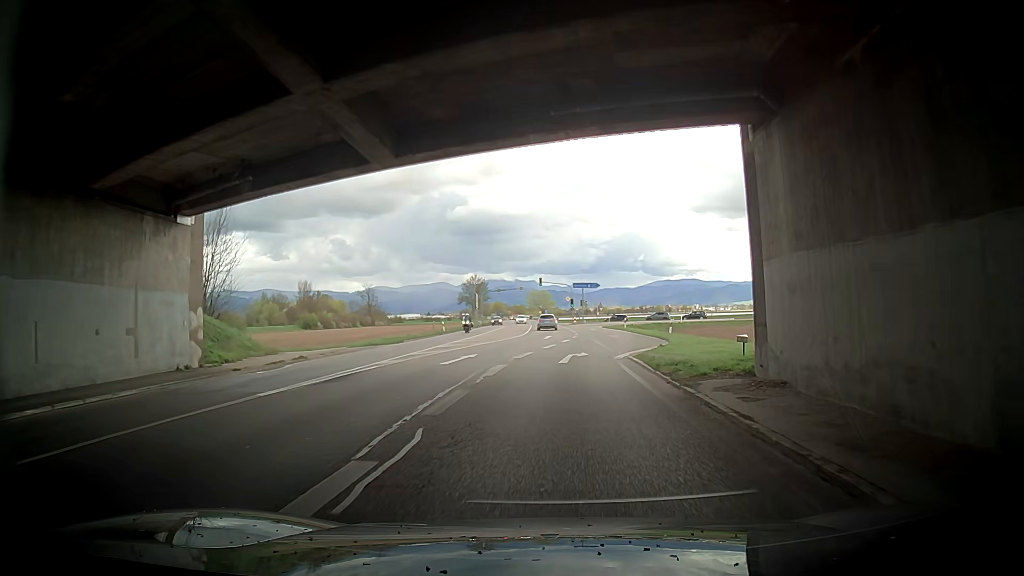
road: primary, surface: asphalt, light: Day
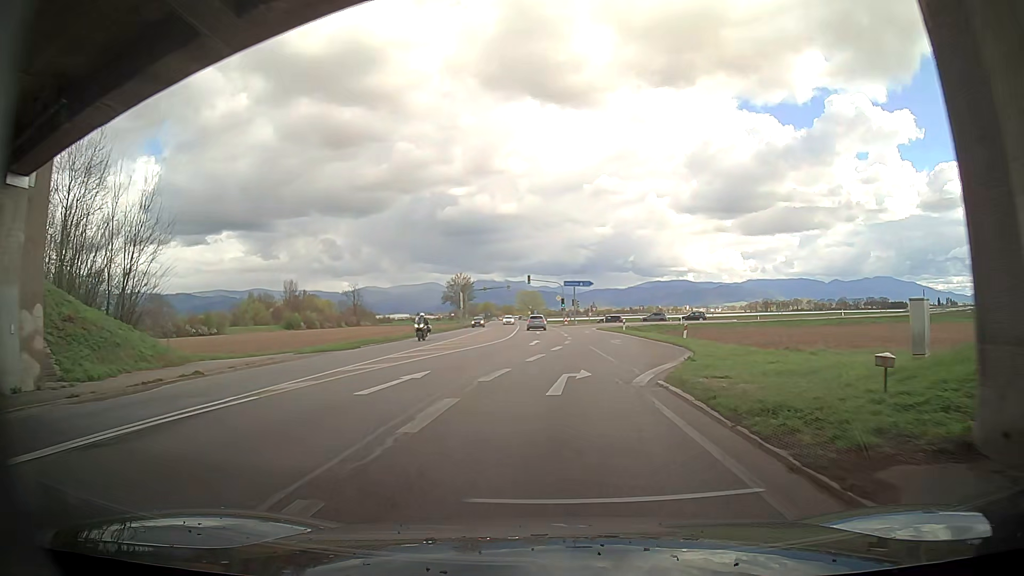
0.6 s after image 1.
(+0.1, +7.3) m; +2°
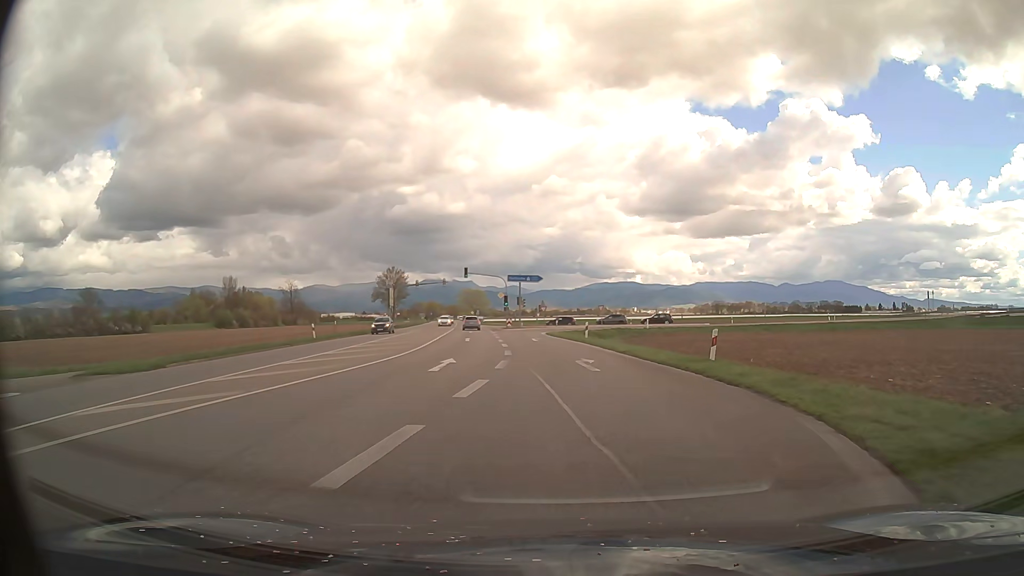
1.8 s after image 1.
(+0.5, +14.4) m; +5°
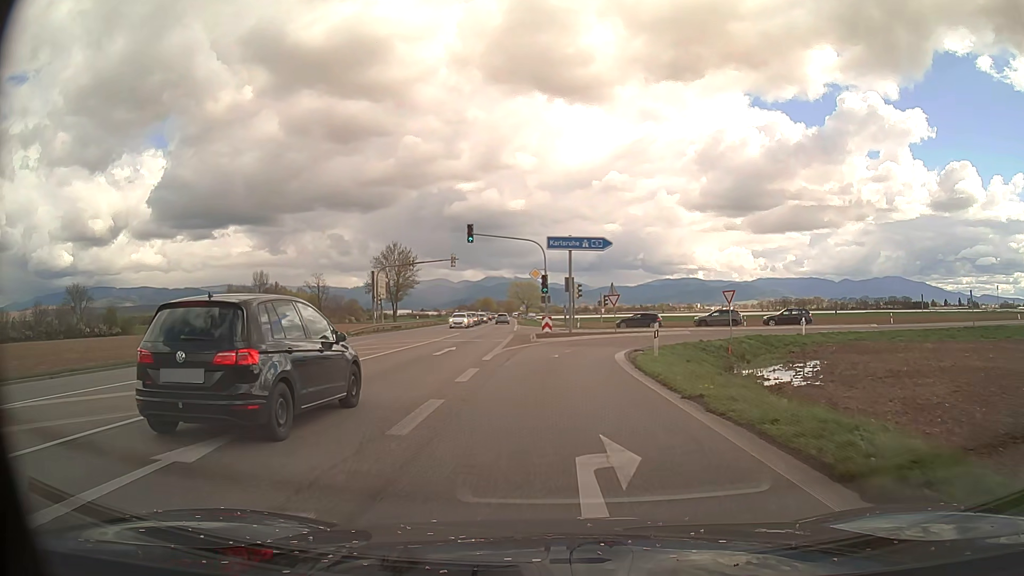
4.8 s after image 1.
(-0.7, +33.8) m; -5°
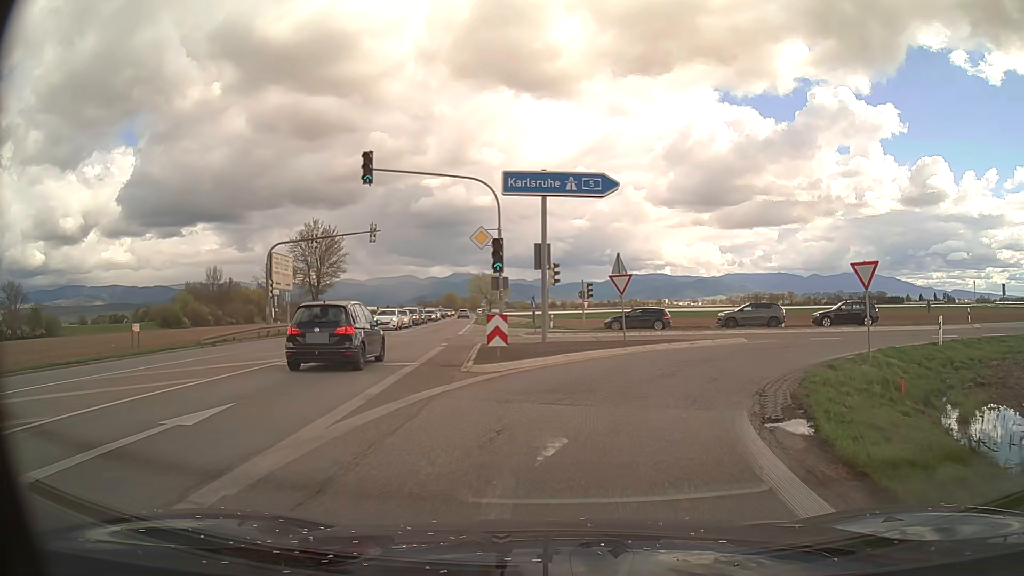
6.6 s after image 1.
(+0.1, +17.7) m; +3°
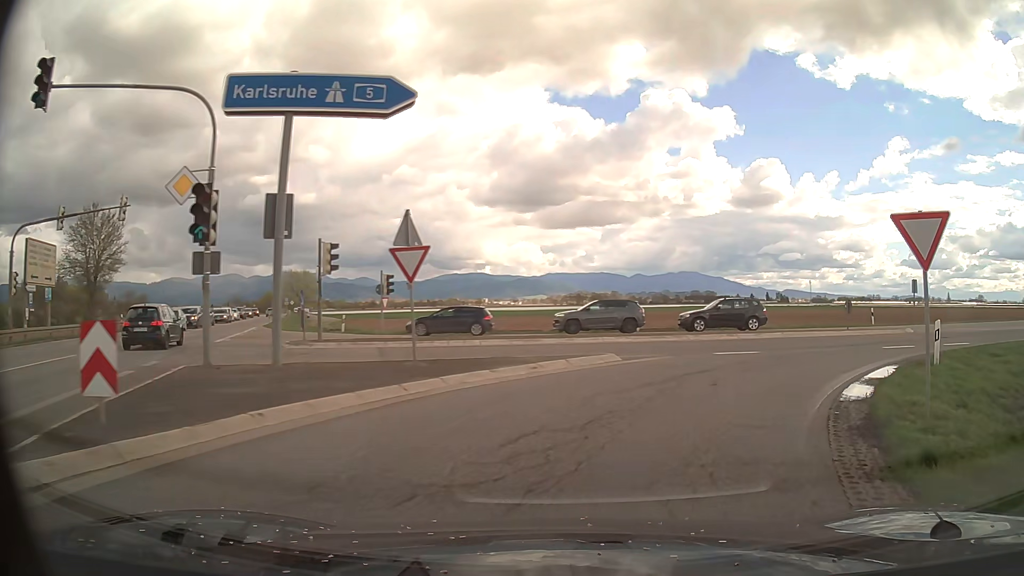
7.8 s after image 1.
(+1.1, +9.6) m; +15°
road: motorway_link
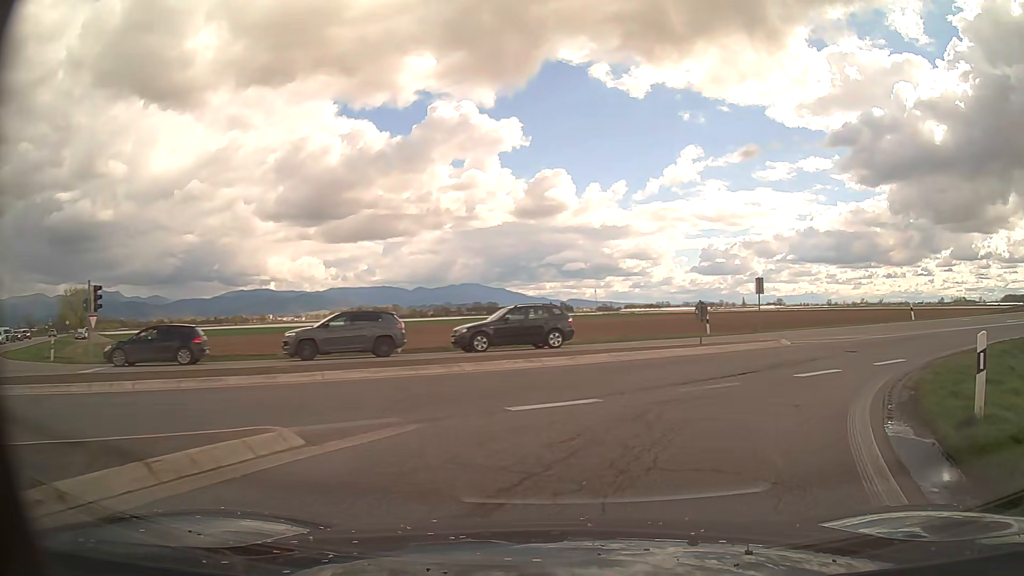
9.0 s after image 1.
(+1.4, +8.6) m; +18°
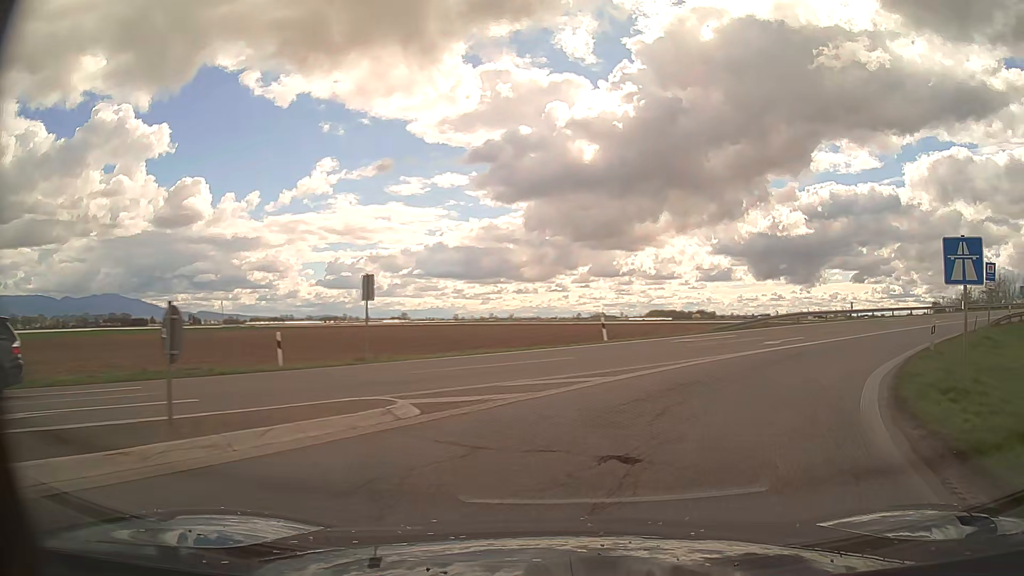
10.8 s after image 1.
(+3.6, +12.6) m; +32°
(+2, +10) (+7, +18) (+13, +26) (+21, +33) (+28, +39) (+37, +45) (+45, +50) (+54, +55) (+63, +60) (+72, +64) m
